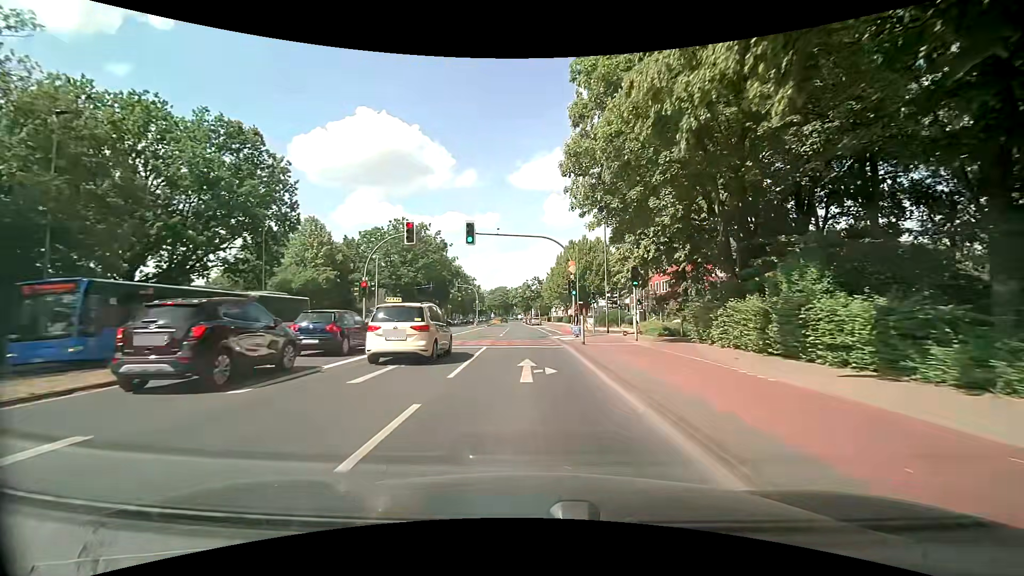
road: secondary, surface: asphalt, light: Day
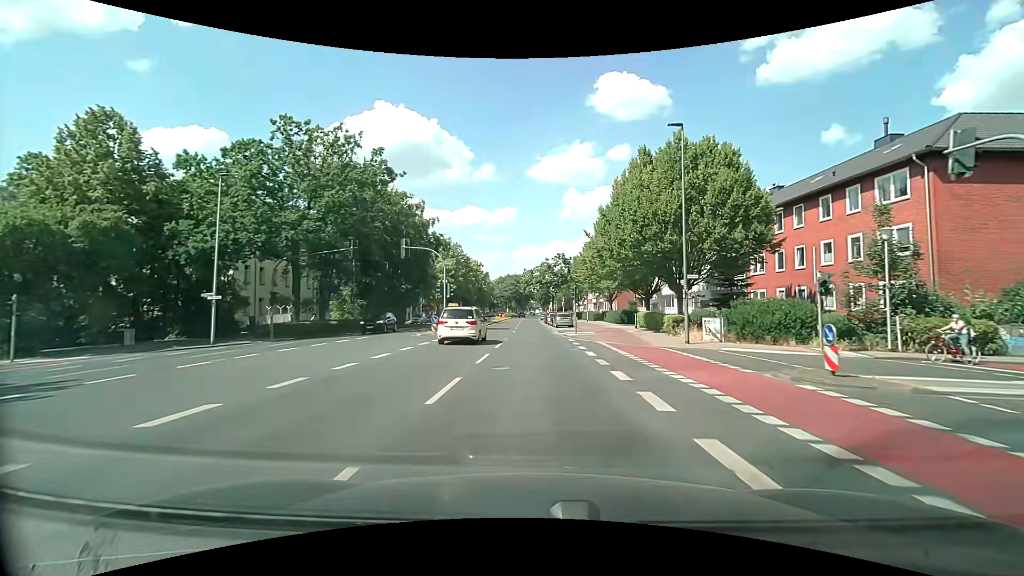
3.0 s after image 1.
(-0.8, +37.3) m; -3°
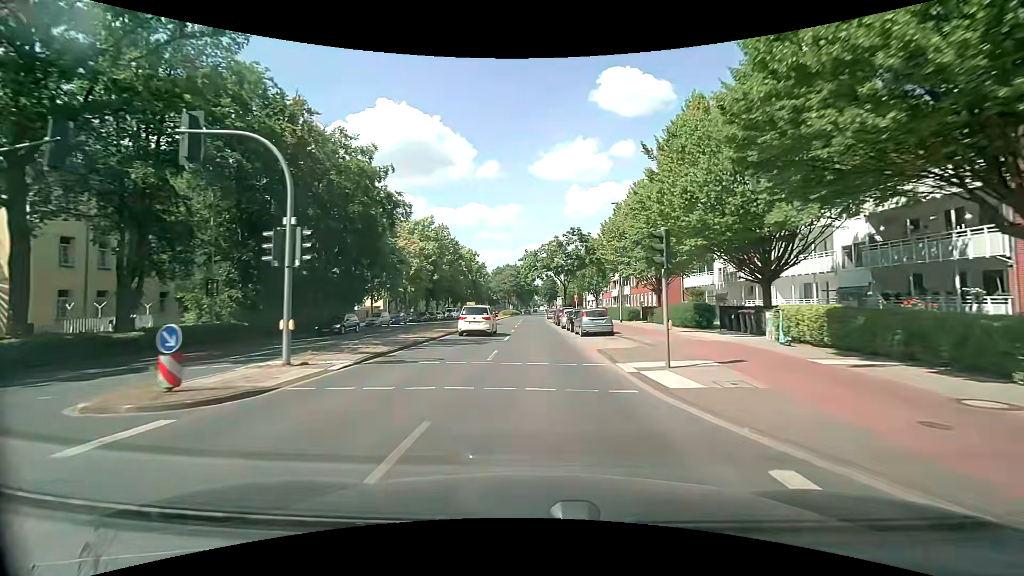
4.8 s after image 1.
(0.0, +22.5) m; 0°
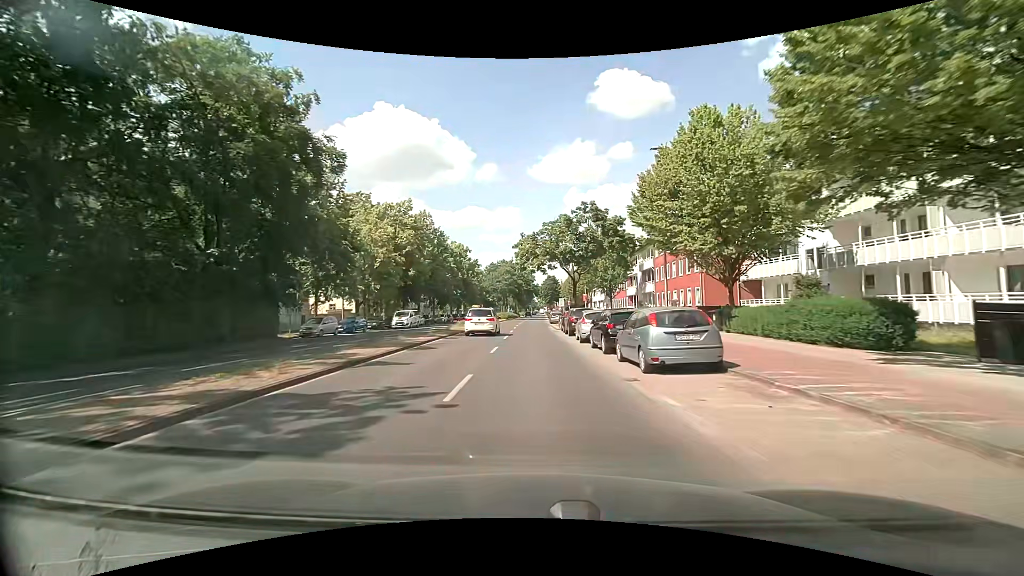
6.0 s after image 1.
(-0.1, +15.1) m; +1°
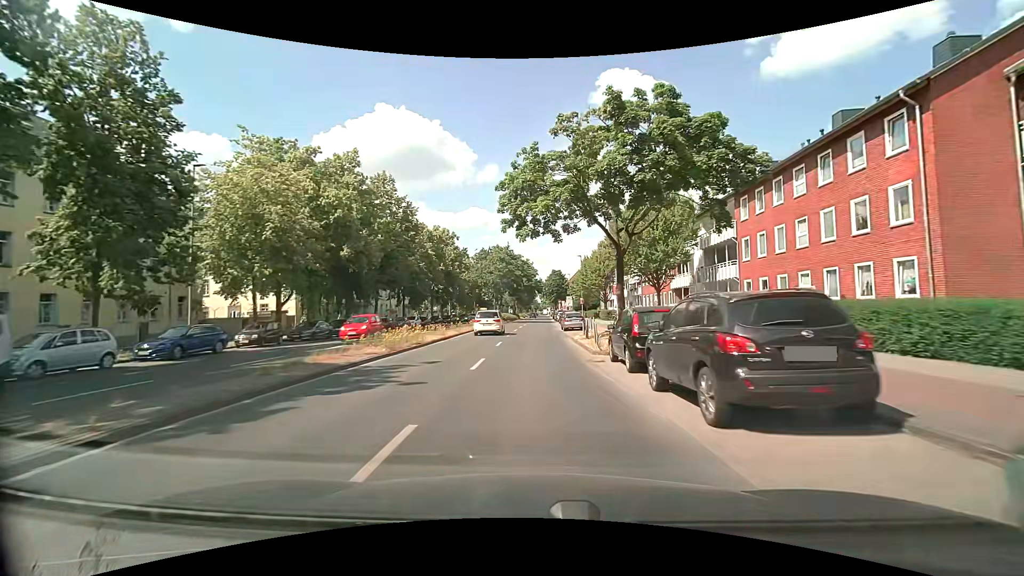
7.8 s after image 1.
(-0.5, +22.7) m; -1°
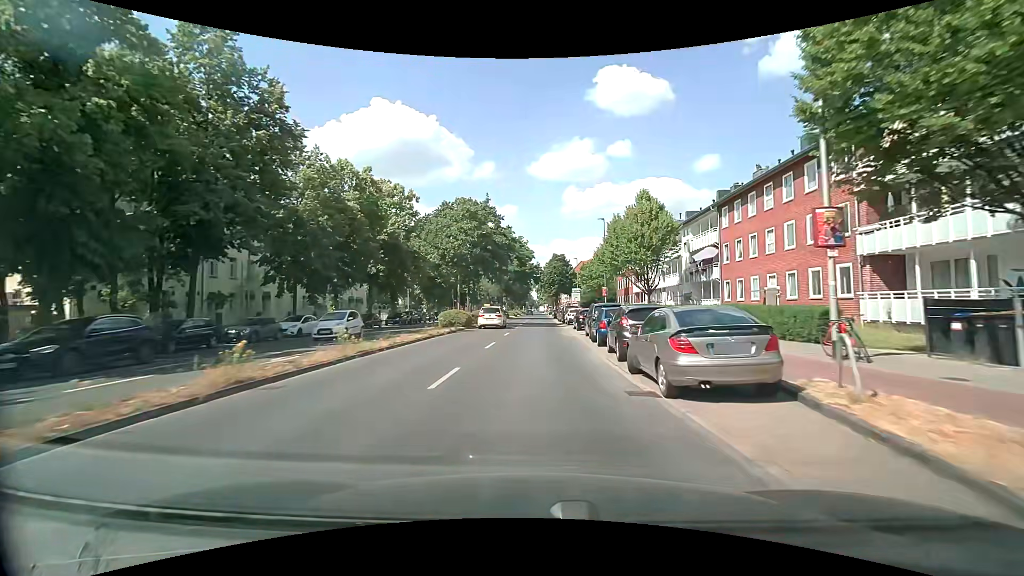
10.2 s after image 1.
(+0.1, +30.5) m; 0°
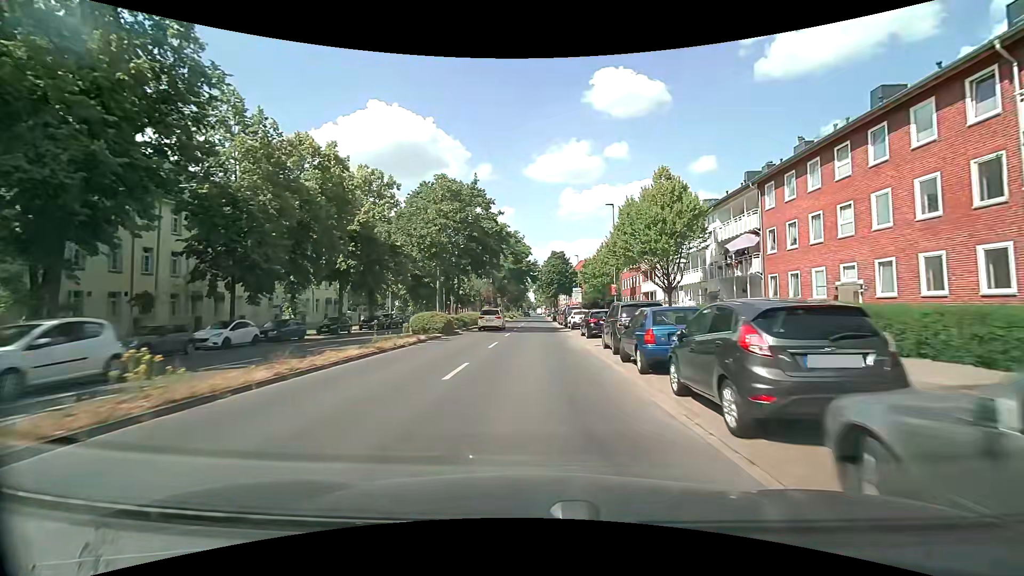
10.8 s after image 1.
(0.0, +7.6) m; 0°
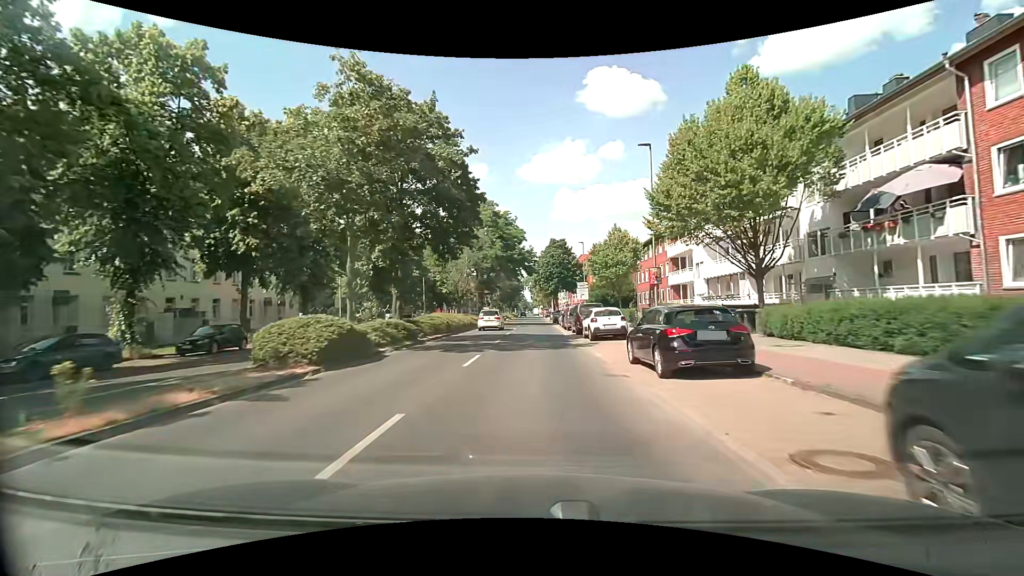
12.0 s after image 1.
(+0.2, +15.3) m; +1°
(0, +10) (0, +20) (0, +30) (0, +40) (0, +50) (0, +60) (0, +70) (-1, +80) (-1, +90) (-1, +100) m
